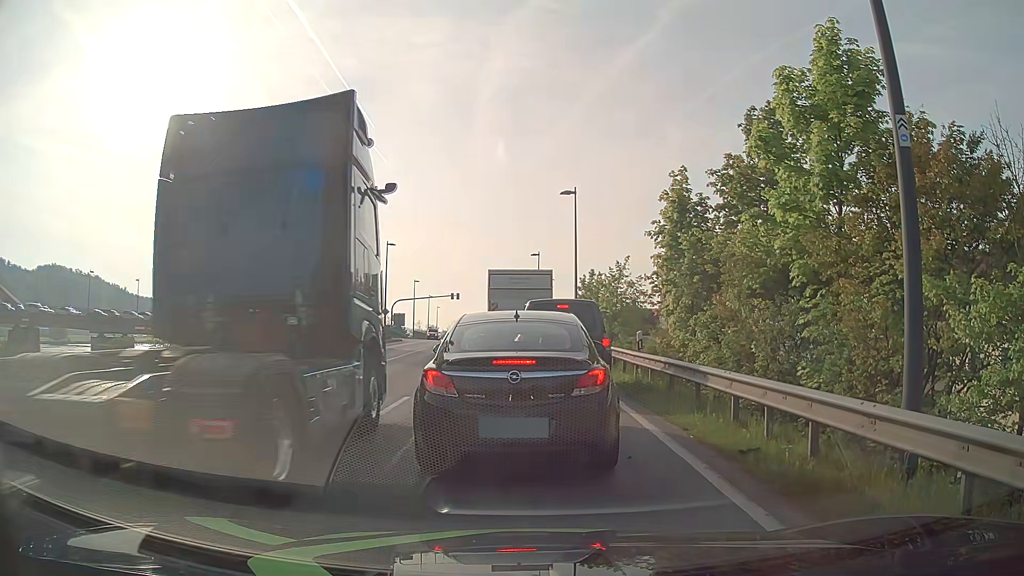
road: primary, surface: asphalt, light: Day
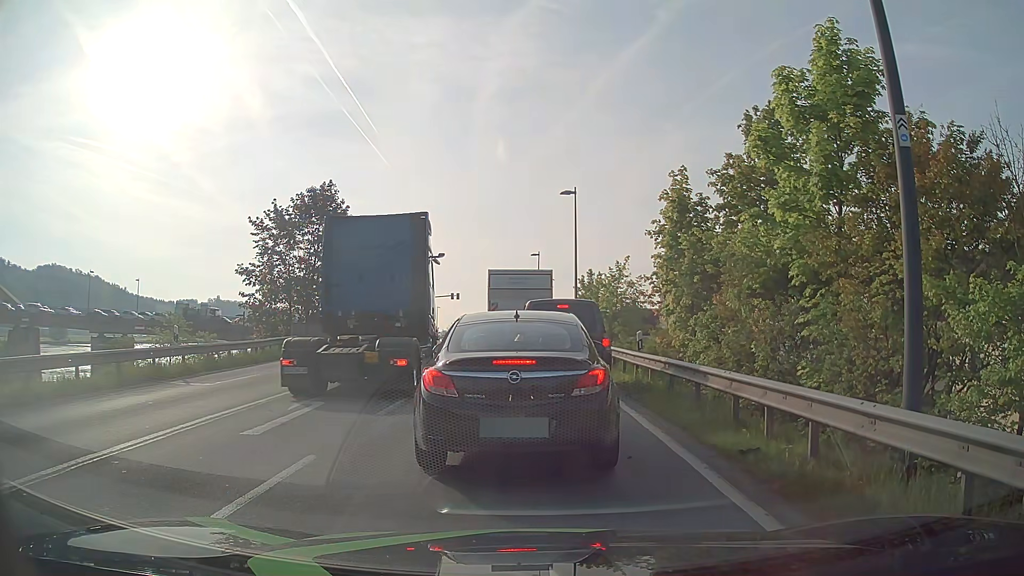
(0.0, 0.0) m; 0°
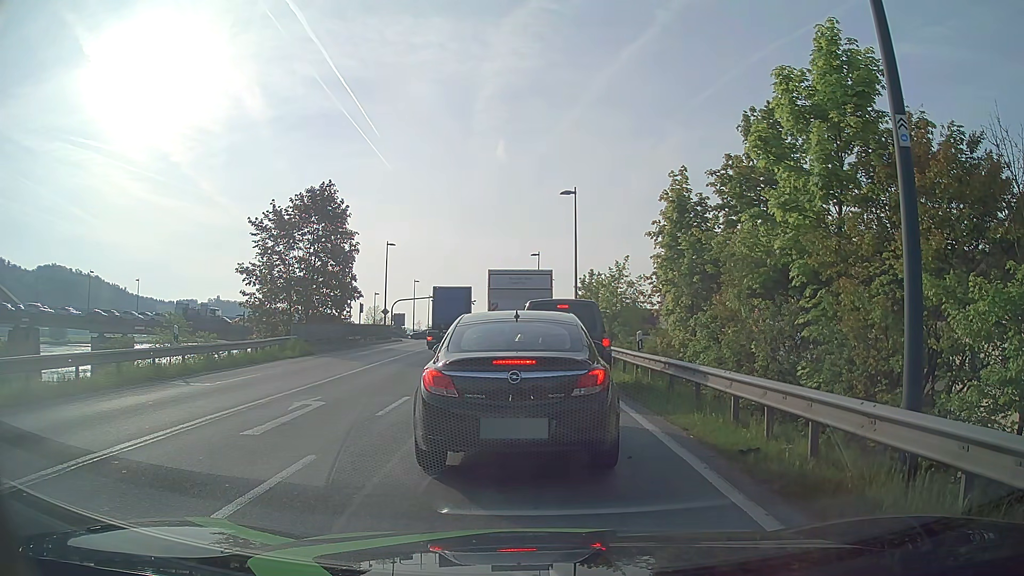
(0.0, 0.0) m; 0°
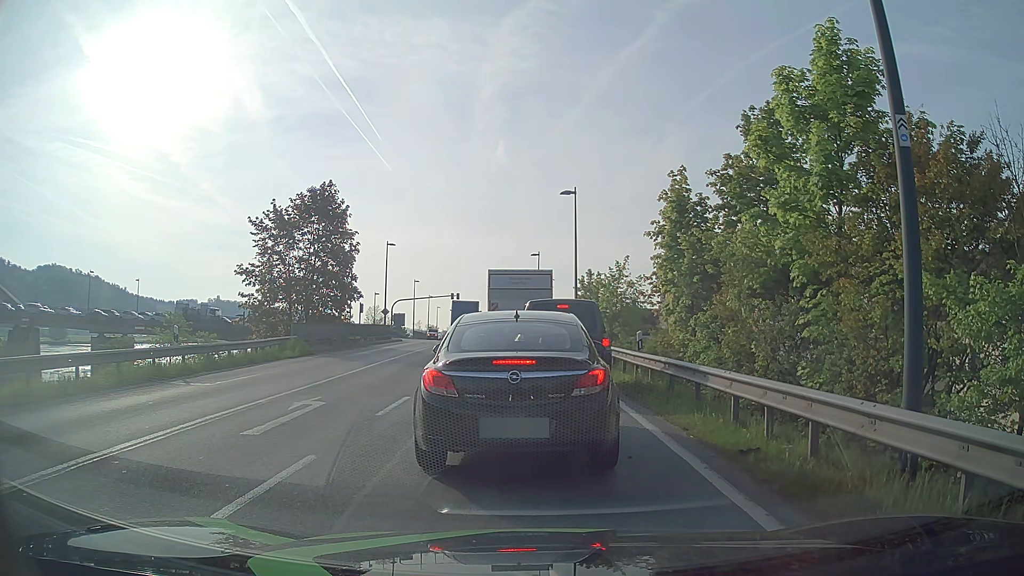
(0.0, 0.0) m; 0°
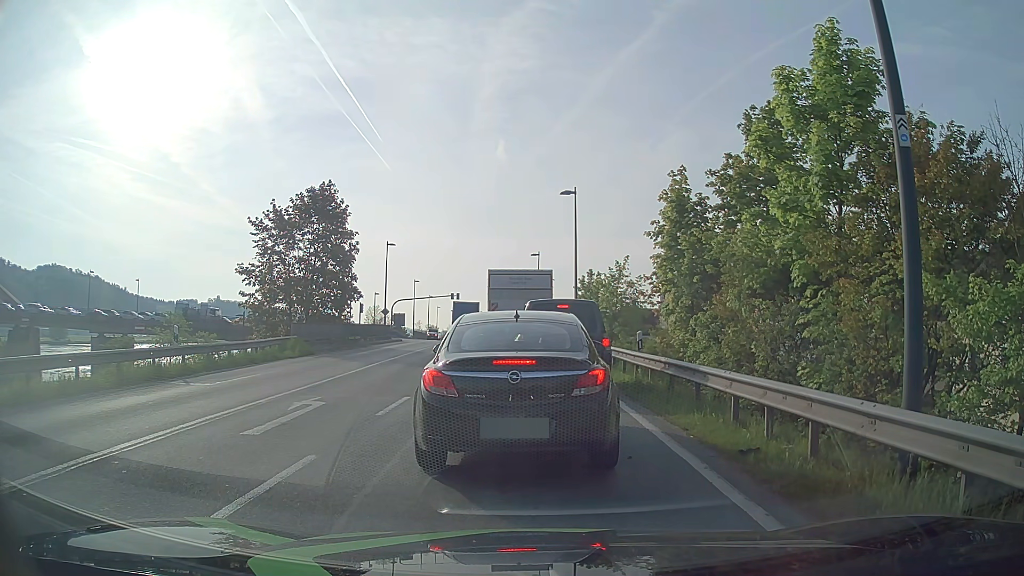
(0.0, 0.0) m; 0°
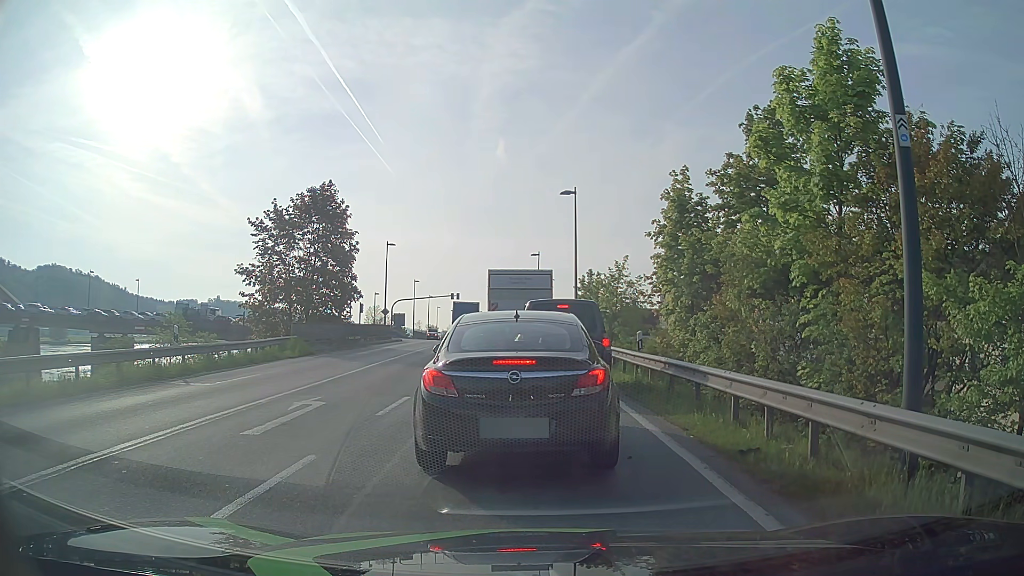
(0.0, 0.0) m; 0°
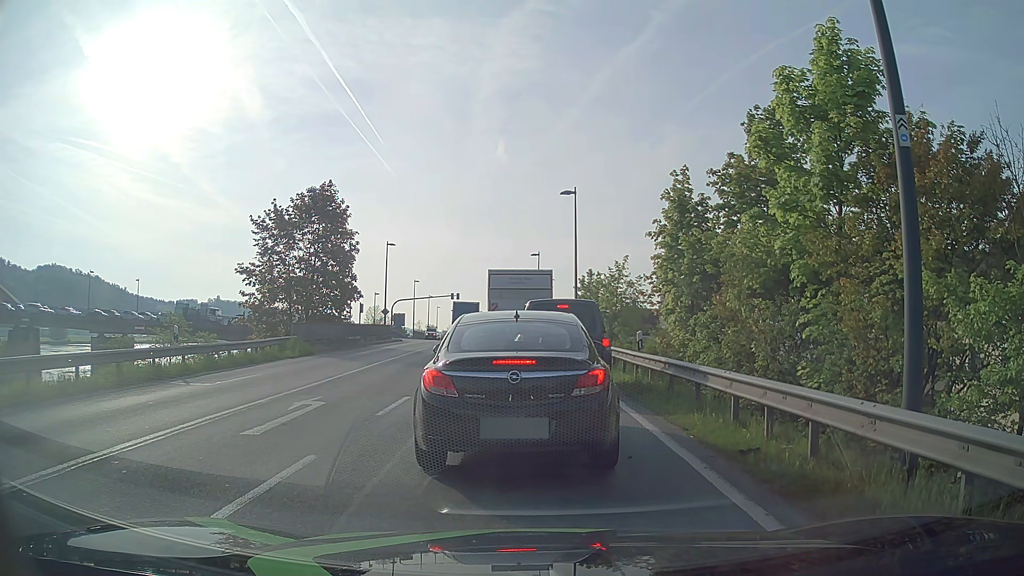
(0.0, 0.0) m; 0°
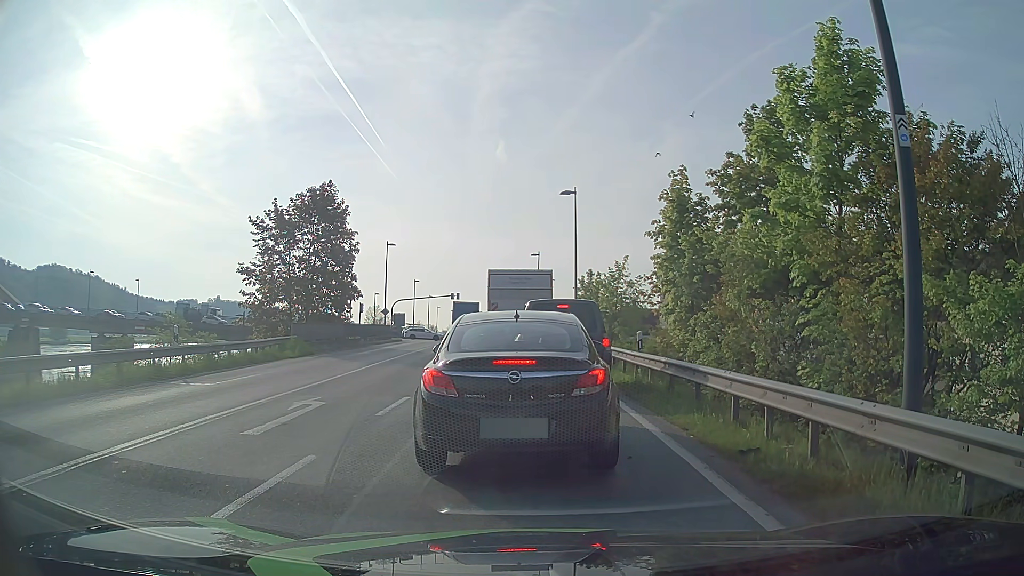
(0.0, 0.0) m; 0°
(0, +10) (-1, +20) (-1, +30) (-2, +40) (-2, +50) (-3, +60) (-4, +70) (-5, +80) (-6, +90) (-6, +100) m
